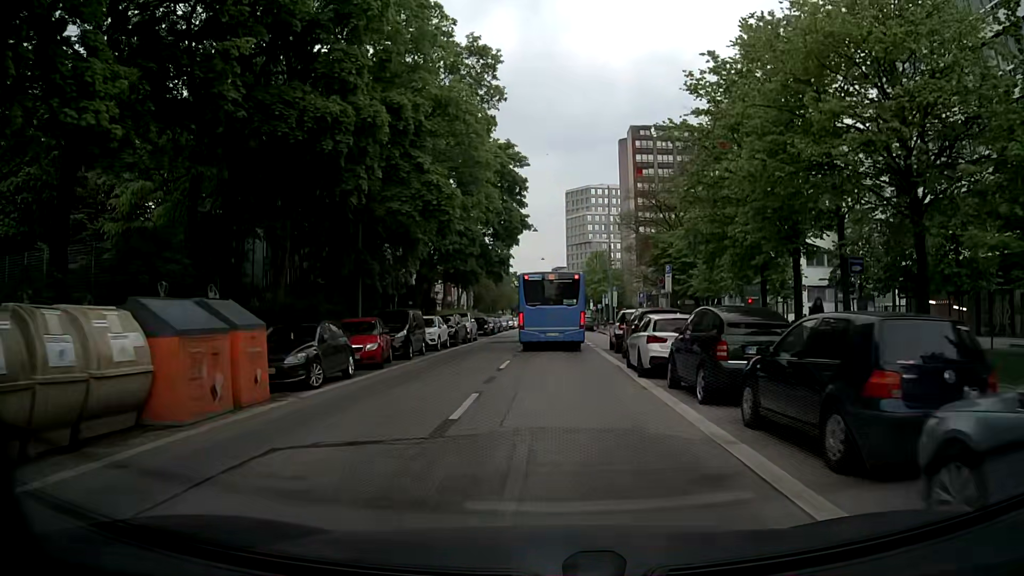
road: tertiary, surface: asphalt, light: Day
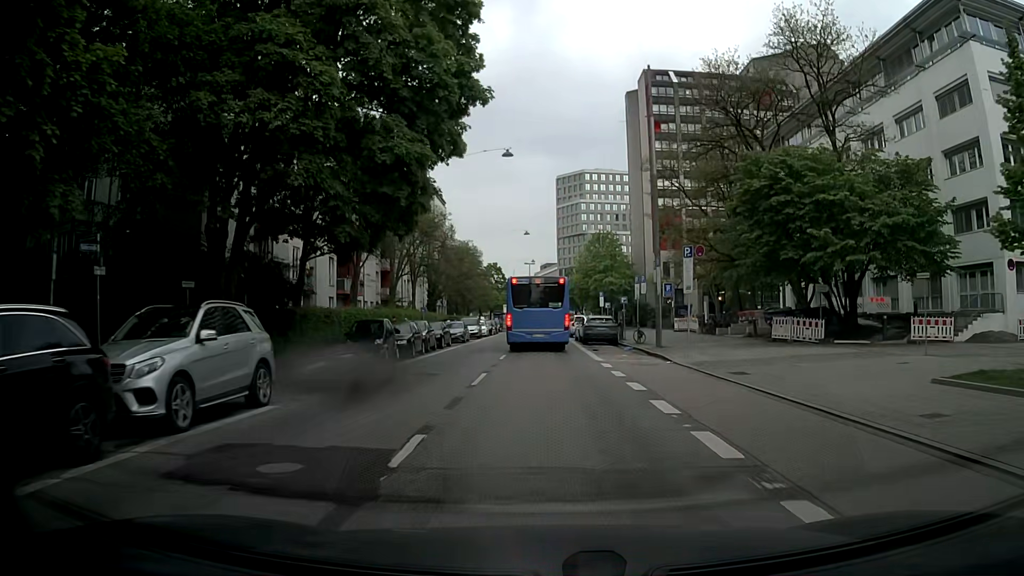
(+0.5, +31.4) m; +1°
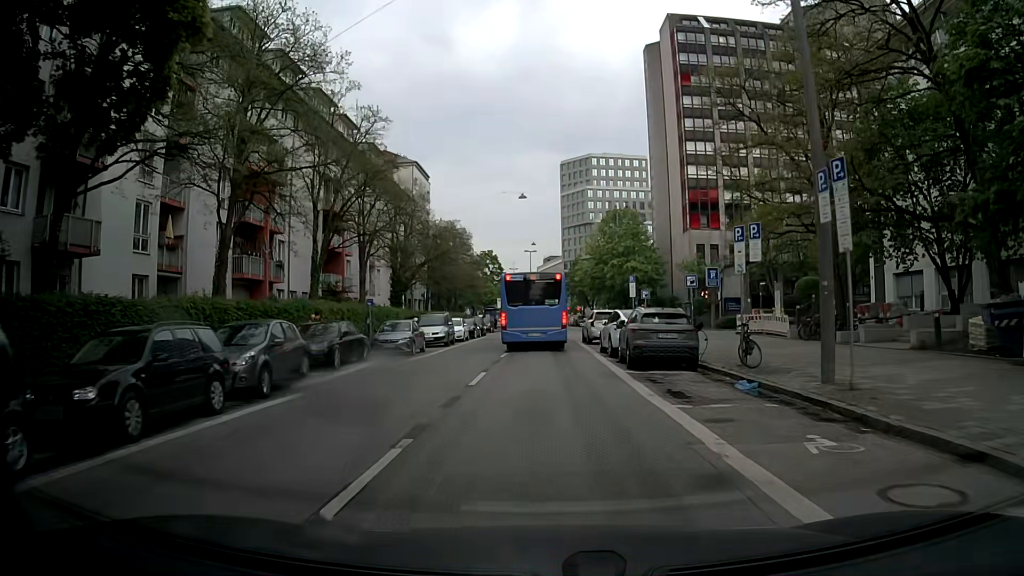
(0.0, +18.5) m; 0°
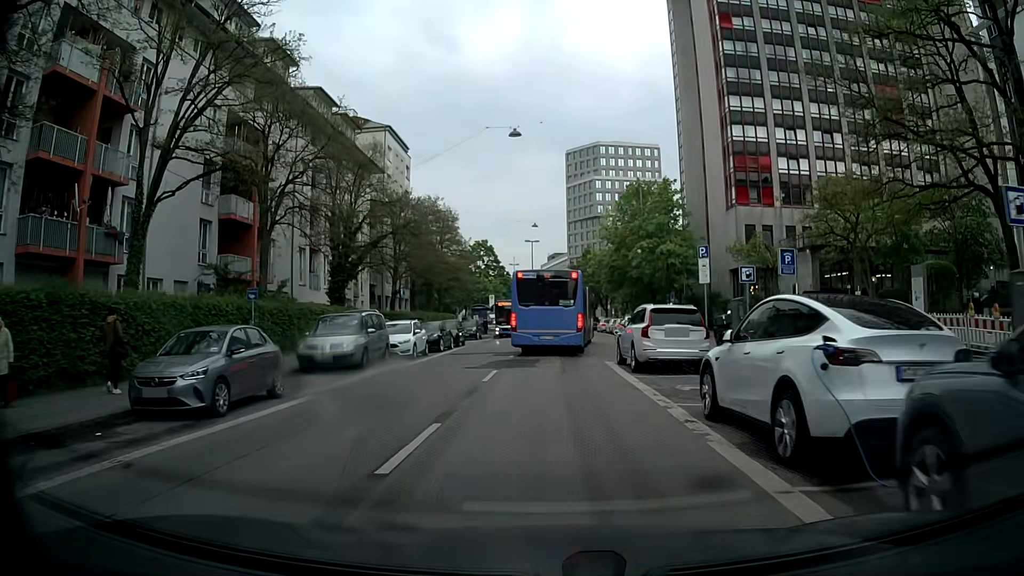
(-0.1, +16.7) m; -1°
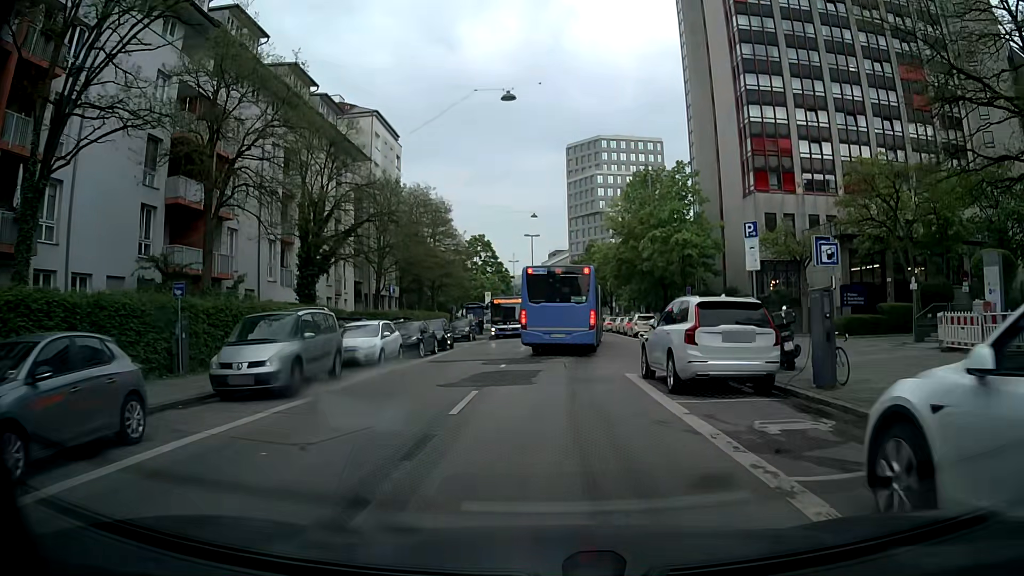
(+0.1, +5.1) m; +1°
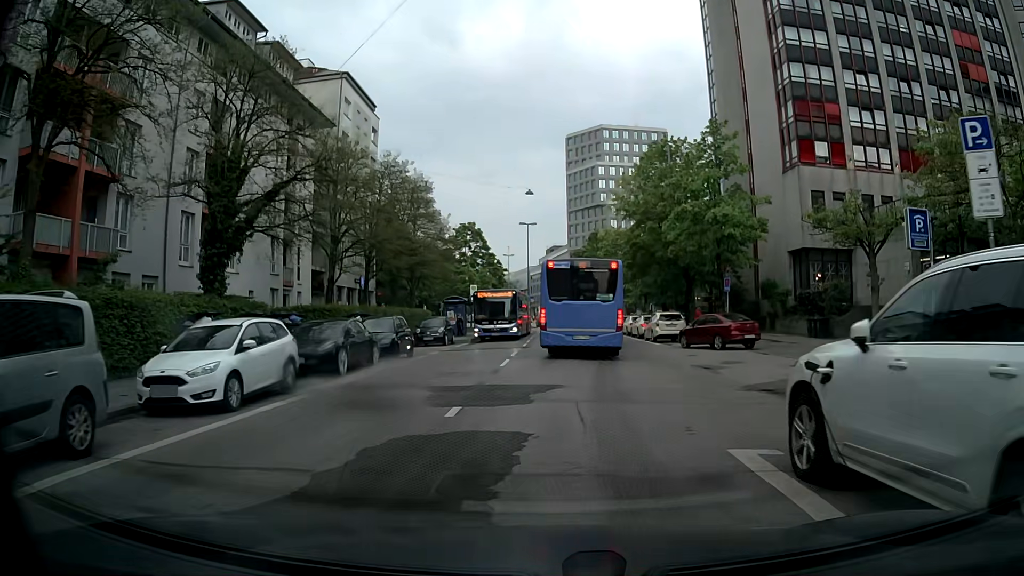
(0.0, +9.7) m; 0°
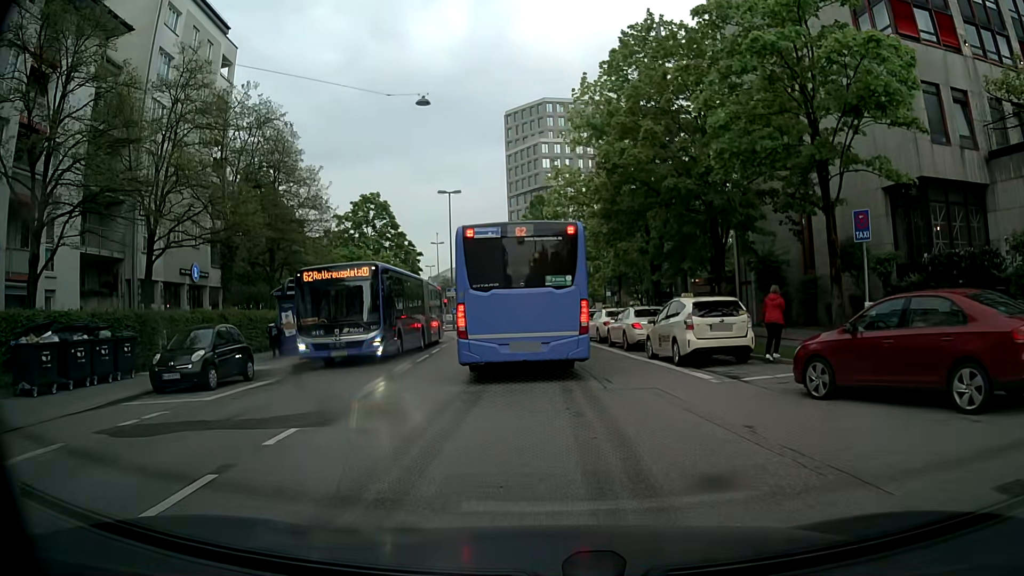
(+1.1, +19.8) m; +4°
